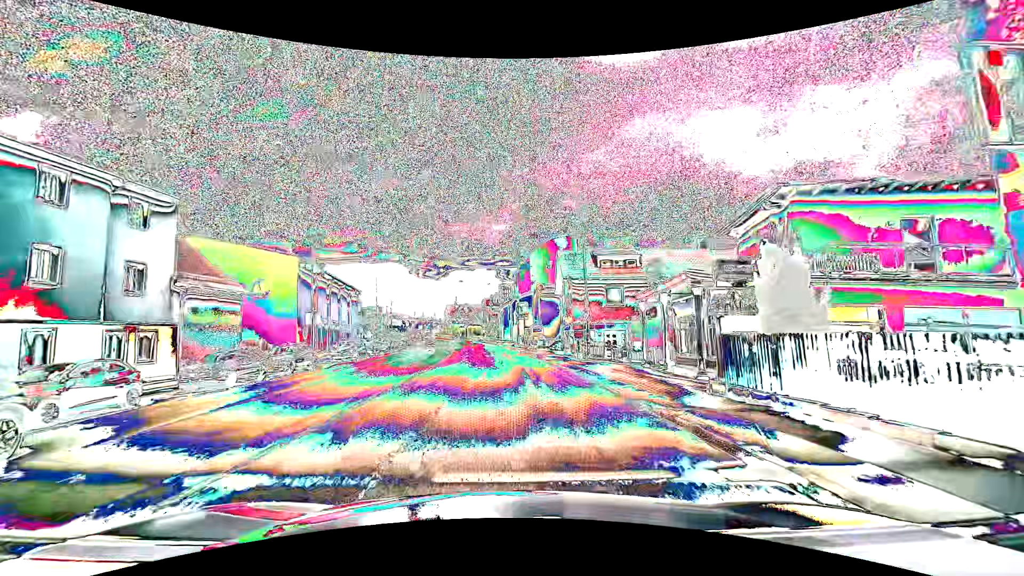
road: tertiary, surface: asphalt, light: Day
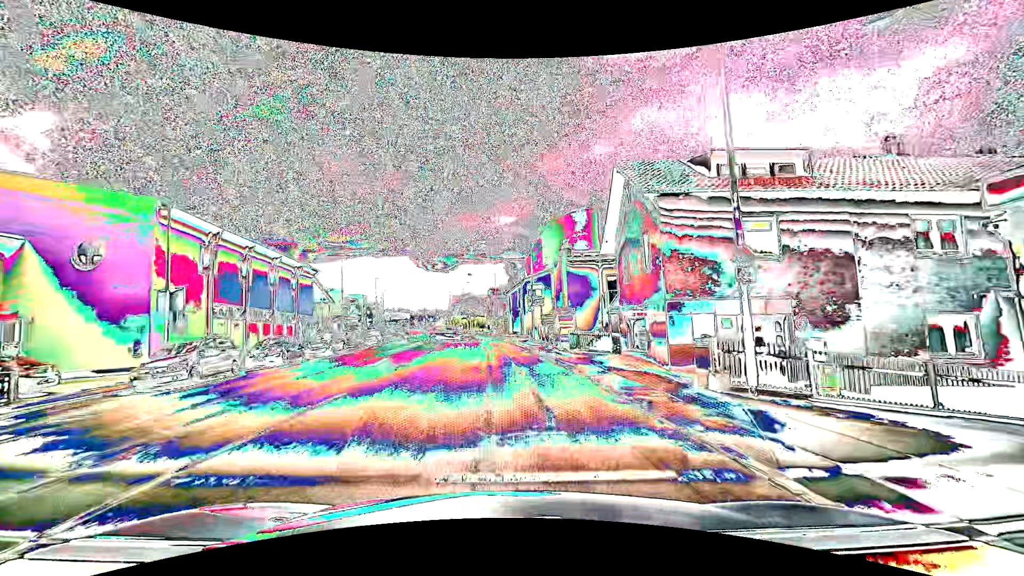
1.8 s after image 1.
(0.0, +18.4) m; -1°
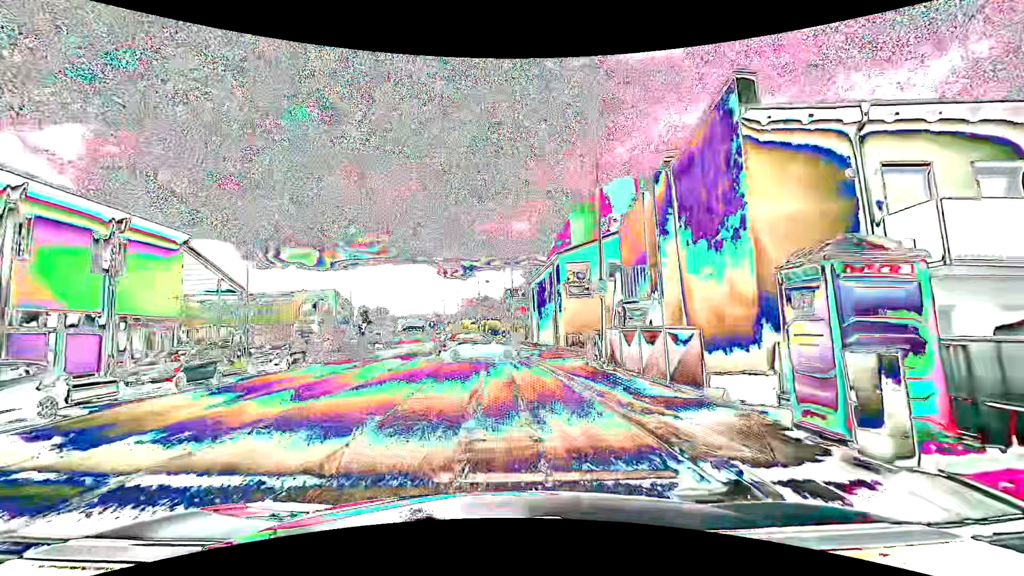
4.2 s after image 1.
(-0.5, +23.1) m; -1°
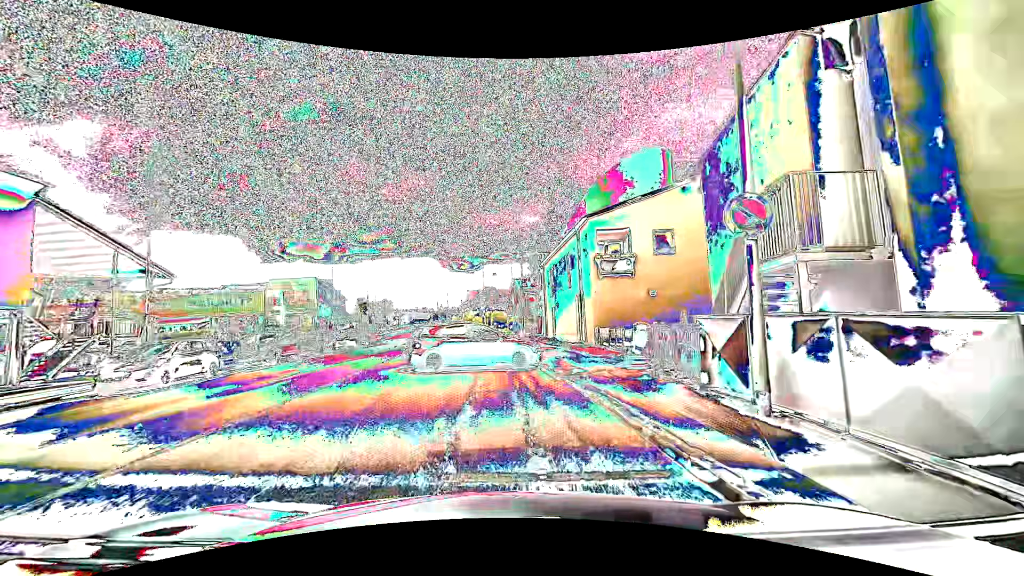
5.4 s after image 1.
(-0.2, +9.0) m; -2°
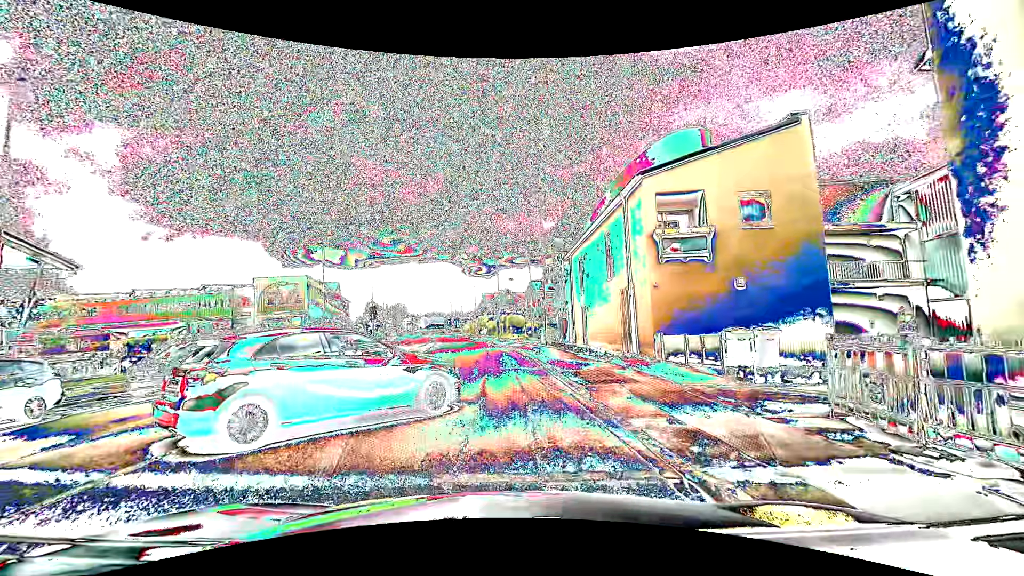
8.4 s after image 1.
(0.0, +7.1) m; -1°
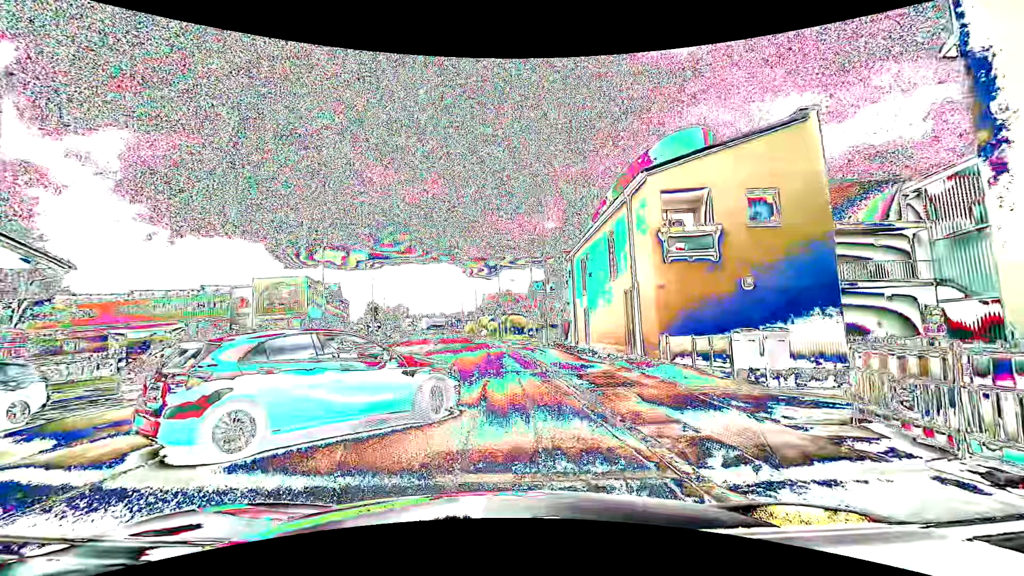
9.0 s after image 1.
(0.0, +0.4) m; 0°
